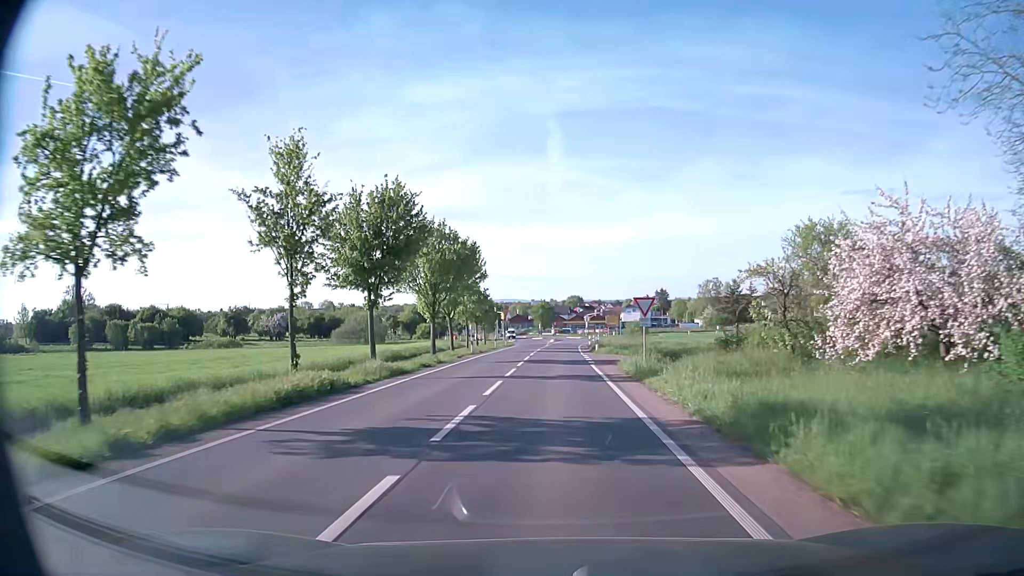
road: secondary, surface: asphalt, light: Day
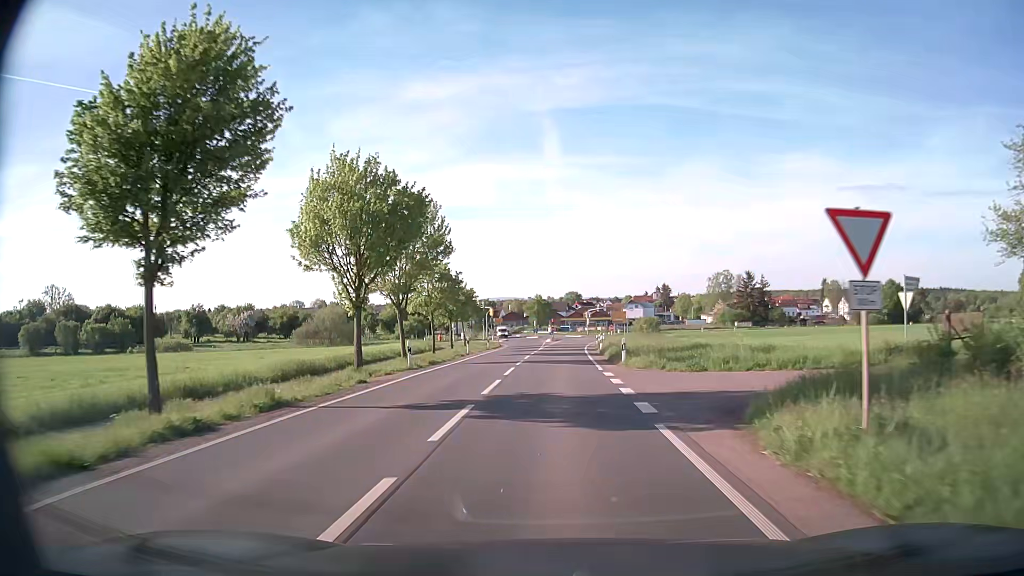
(0.0, +18.0) m; 0°
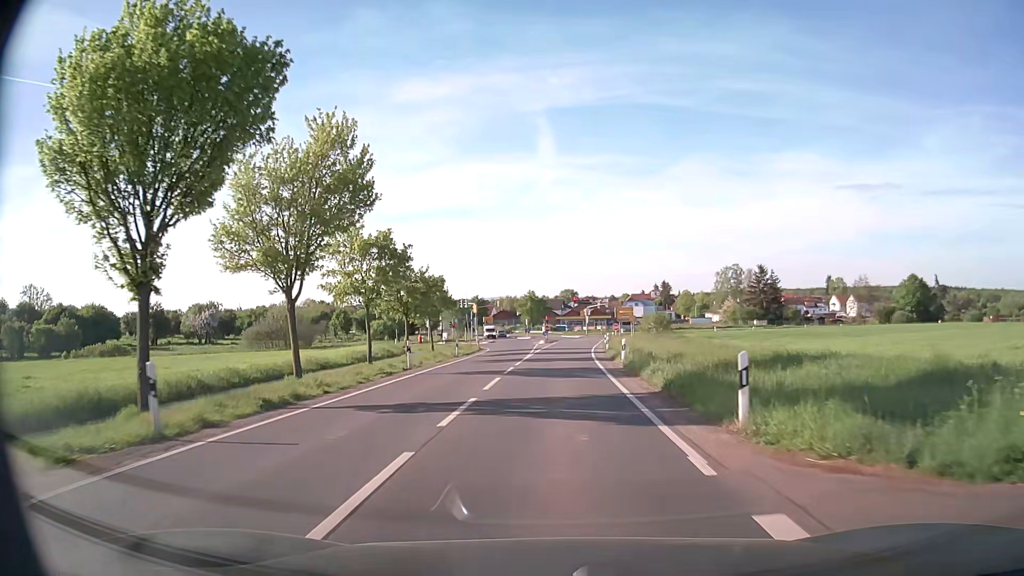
(0.0, +16.5) m; +1°
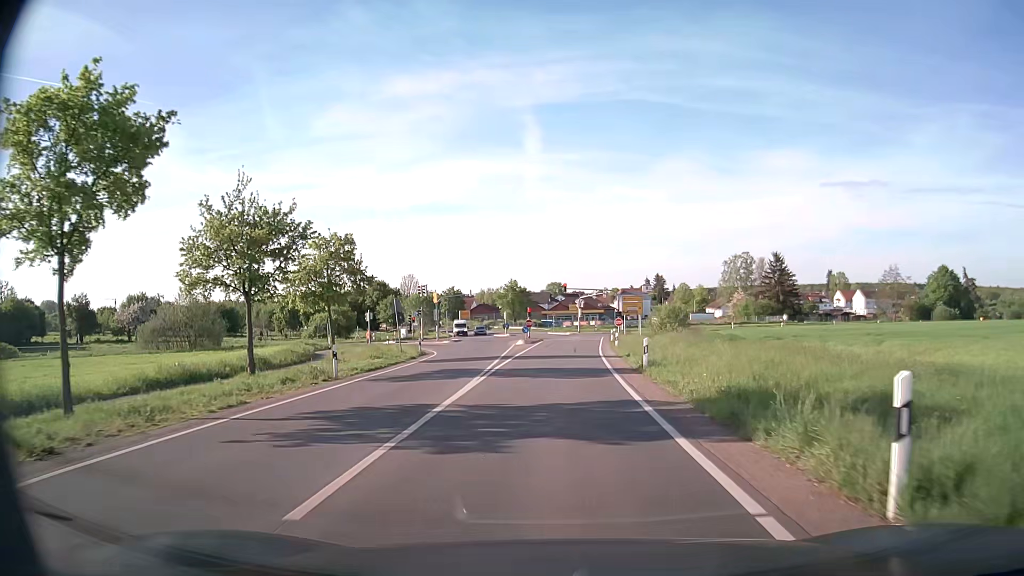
(+0.1, +22.5) m; +1°
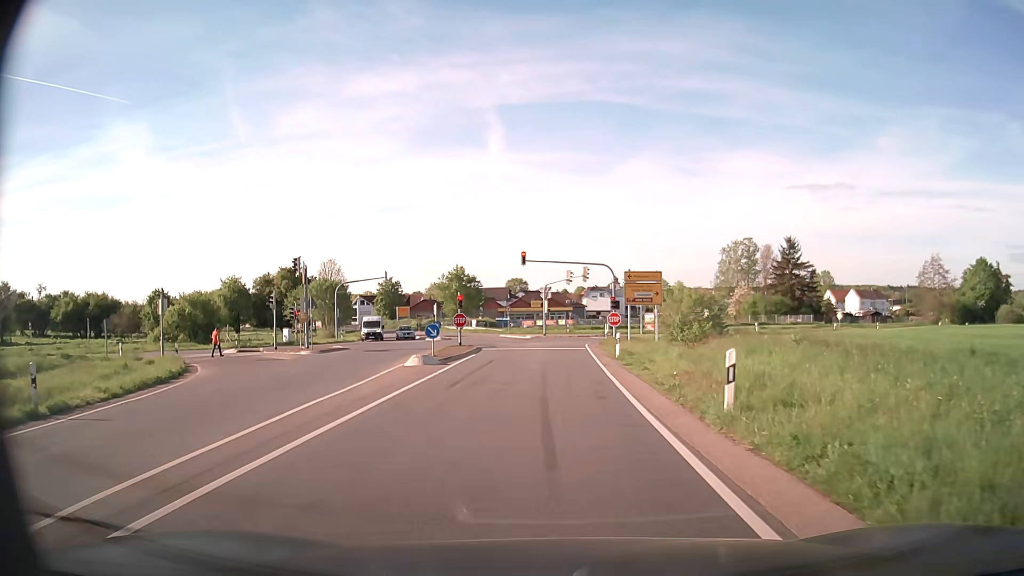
(+0.8, +31.0) m; +3°
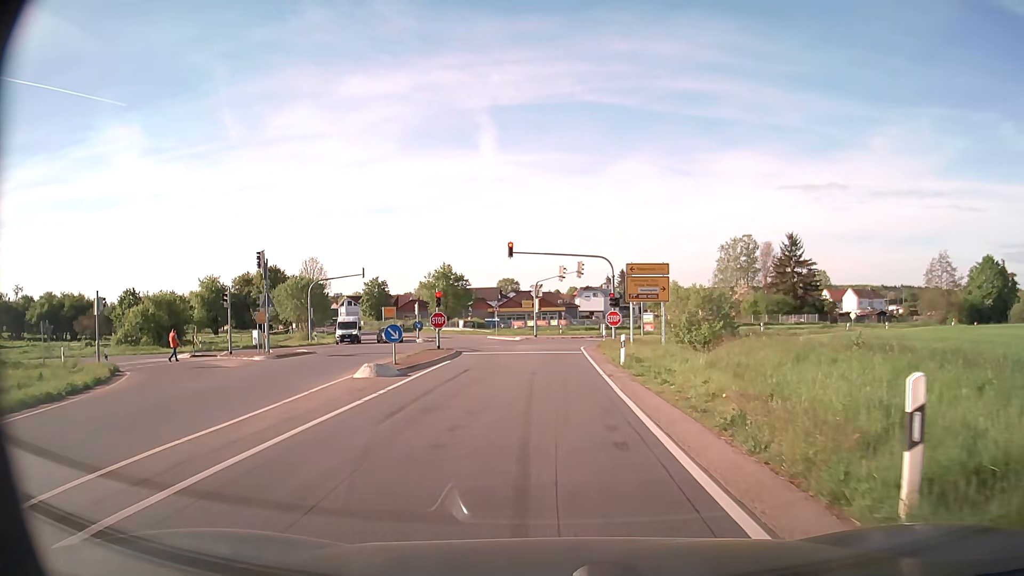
(0.0, +5.2) m; +1°
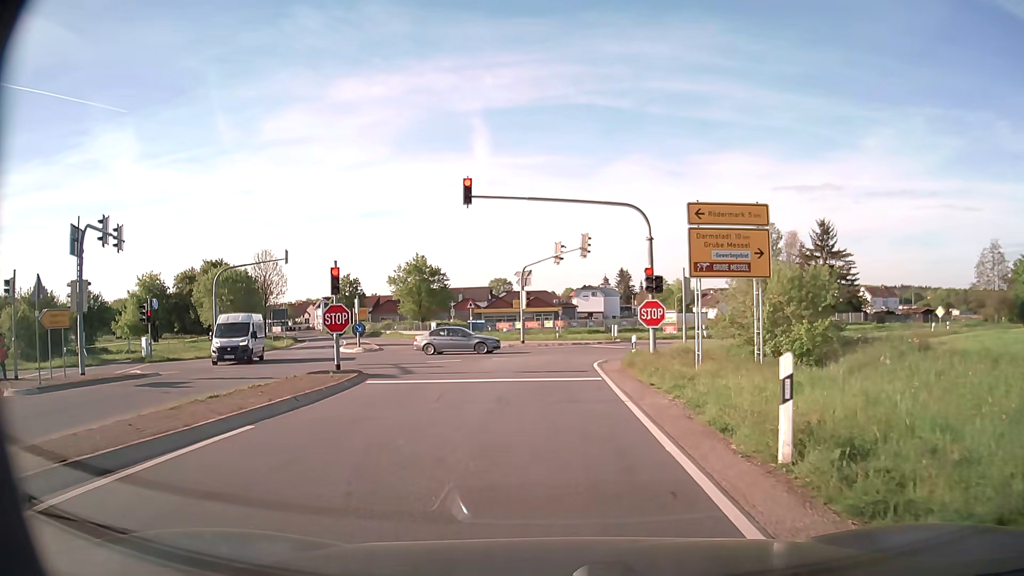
(+0.1, +16.8) m; +1°
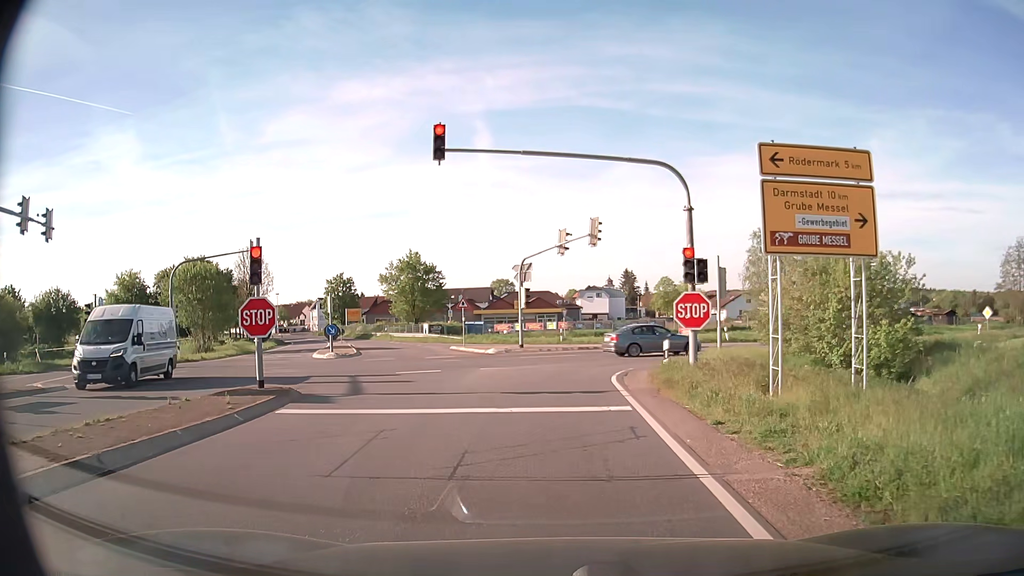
(0.0, +5.8) m; 0°
(0, +10) (0, +20) (+4, +29) (+12, +35) (+21, +40) (+30, +45) (+39, +49) (+48, +54) (+56, +58) (+65, +63) m
